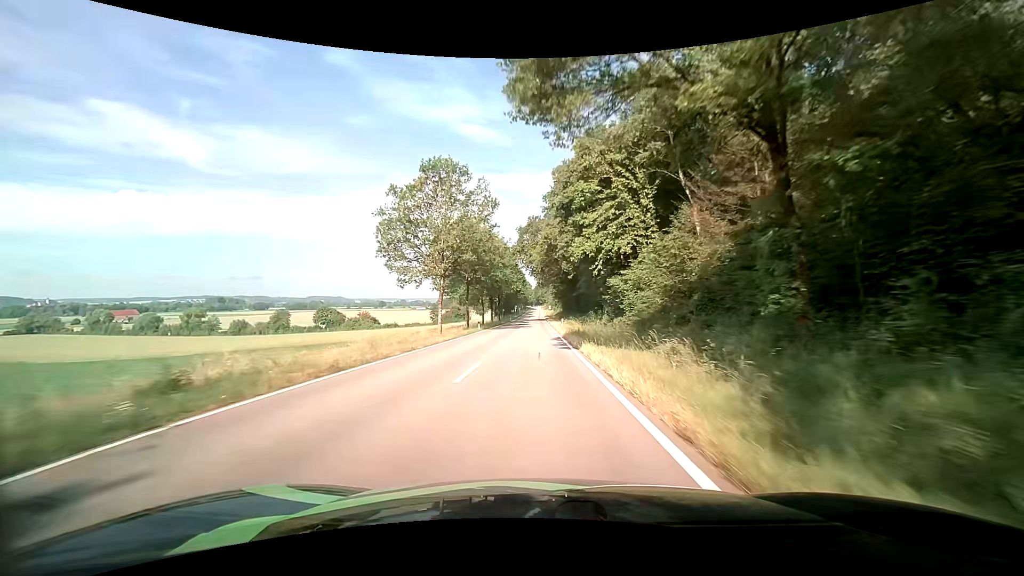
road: tertiary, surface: asphalt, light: Day
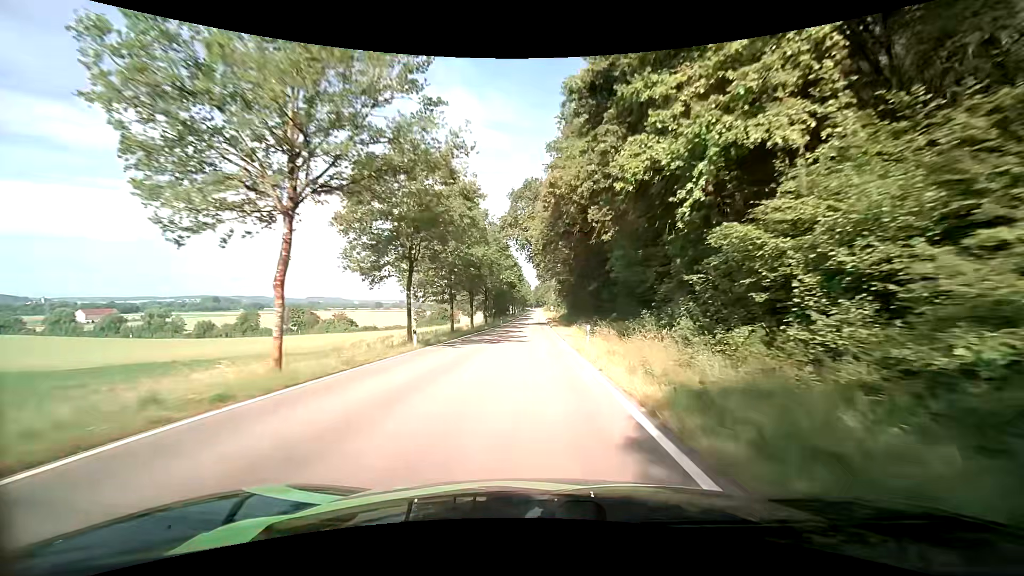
(0.0, +24.2) m; 0°
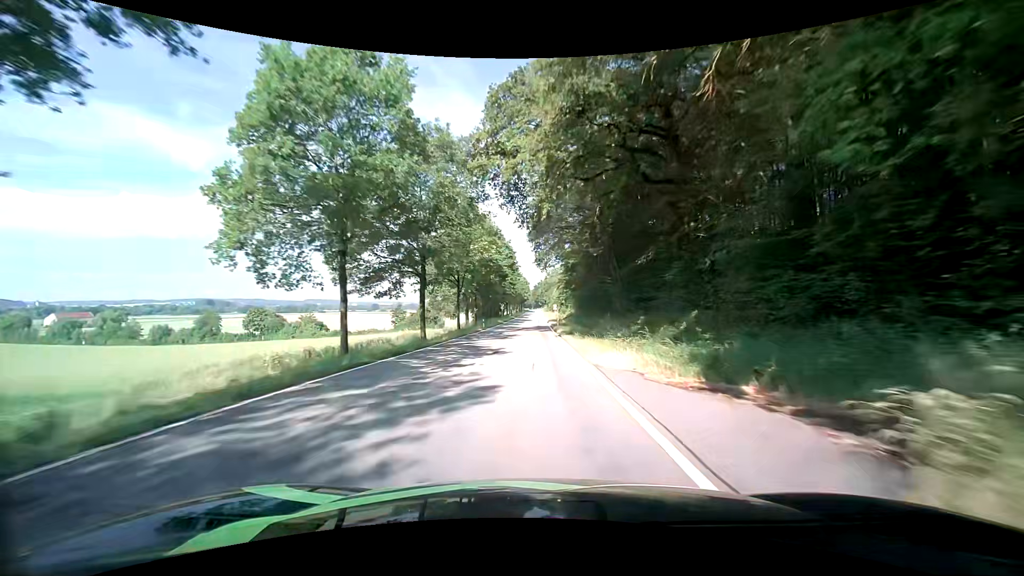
(0.0, +24.3) m; 0°
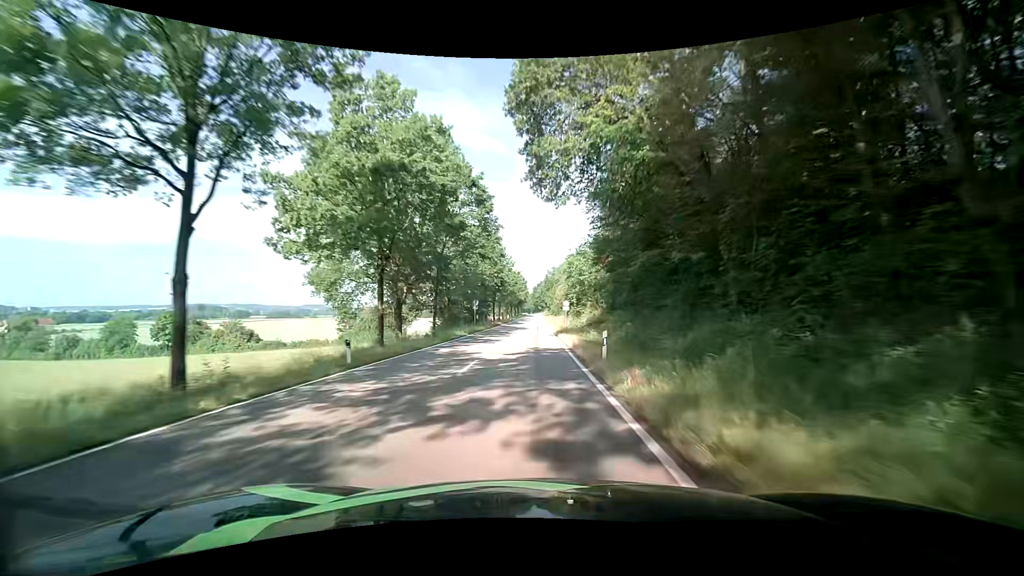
(+0.1, +37.3) m; 0°
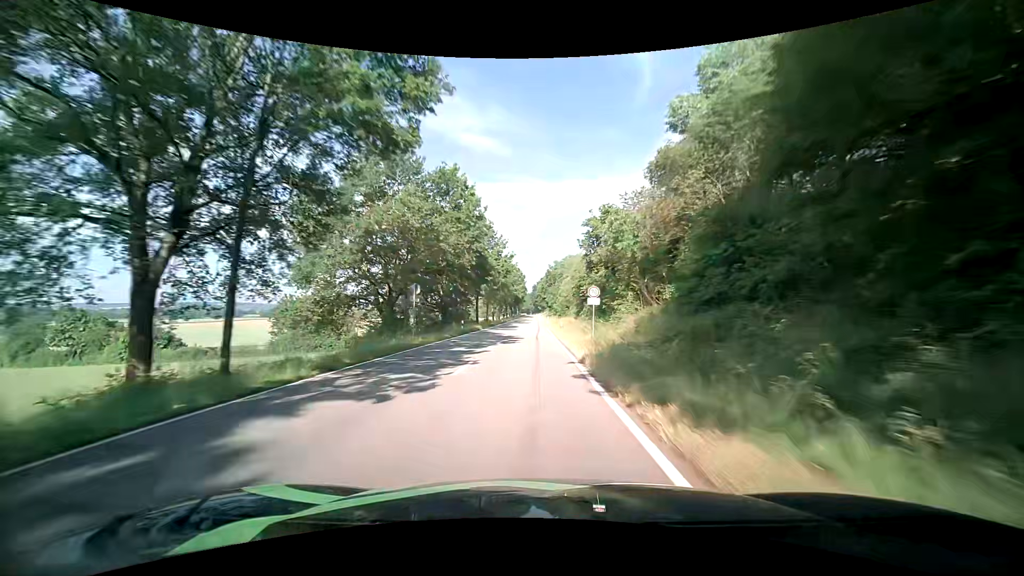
(+0.1, +25.4) m; 0°
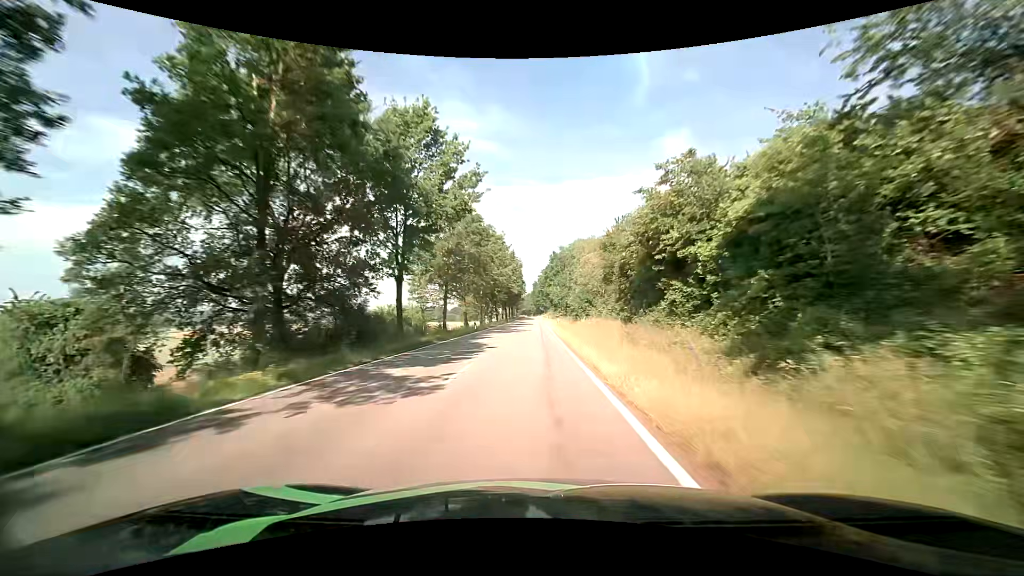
(-0.1, +38.7) m; 0°
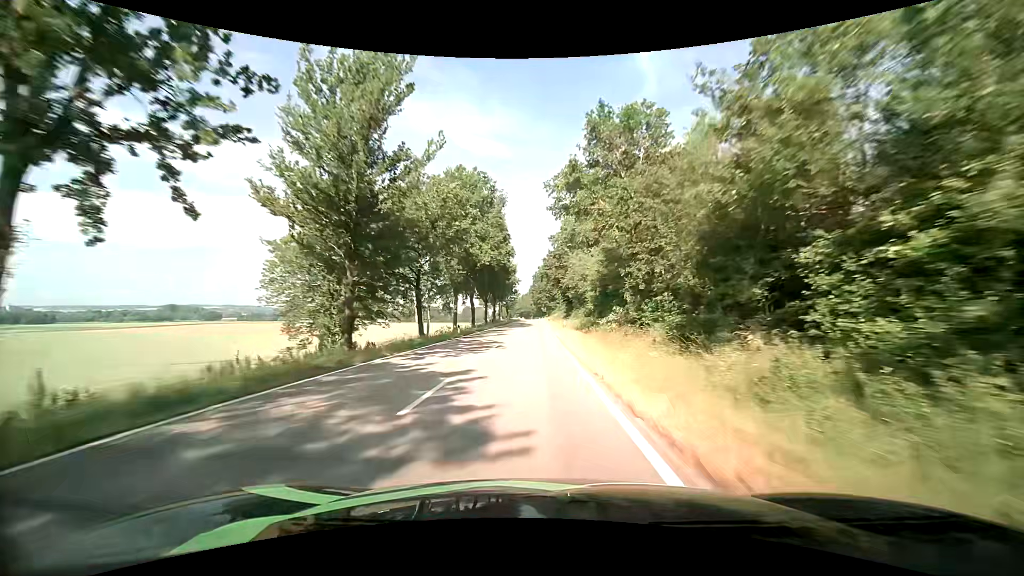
(0.0, +65.1) m; 0°
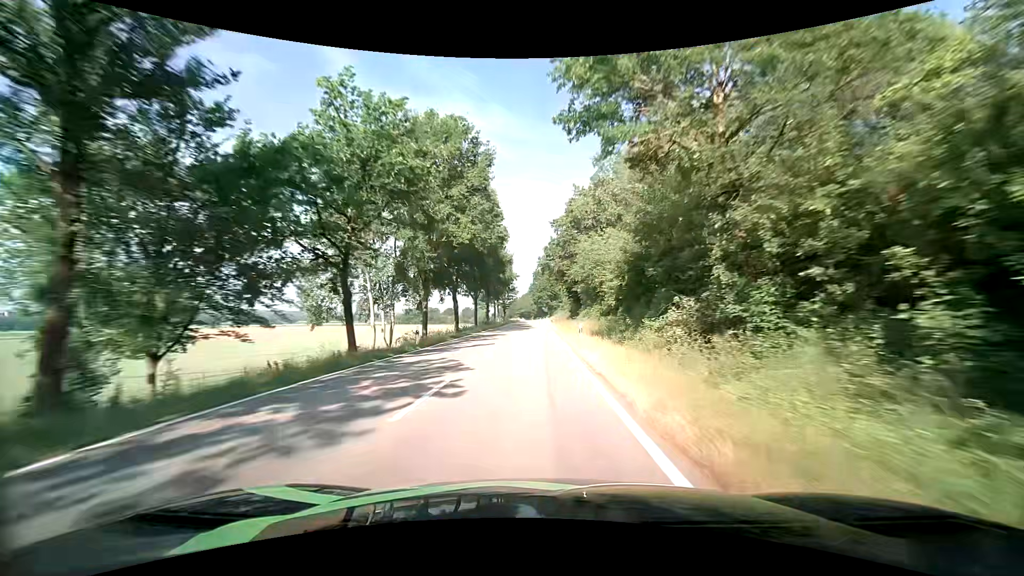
(0.0, +13.1) m; +1°
(0, +10) (0, +20) (0, +30) (0, +40) (0, +50) (0, +60) (-1, +70) (-1, +80) (-1, +90) (-1, +100) m
